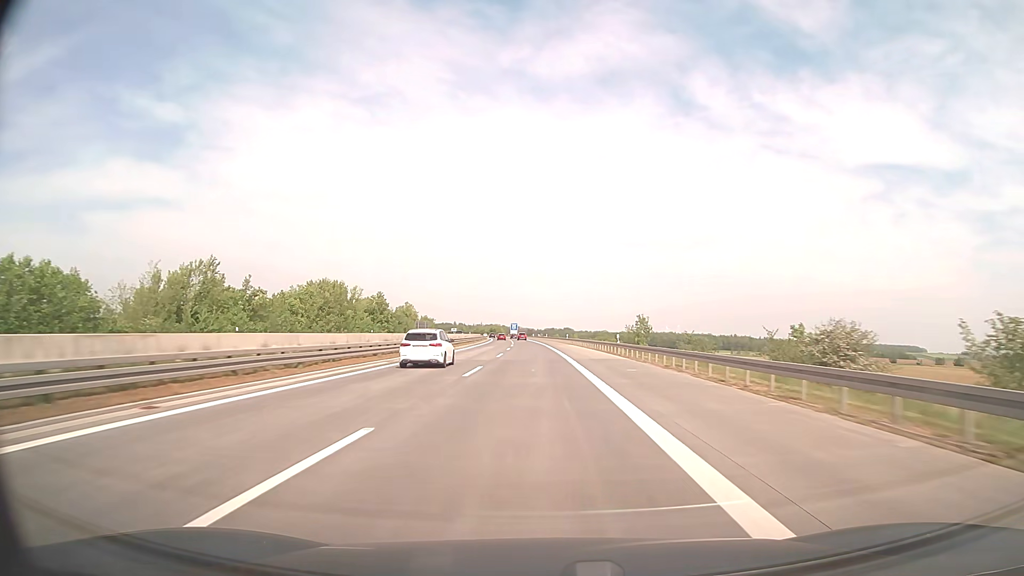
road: motorway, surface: asphalt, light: Day
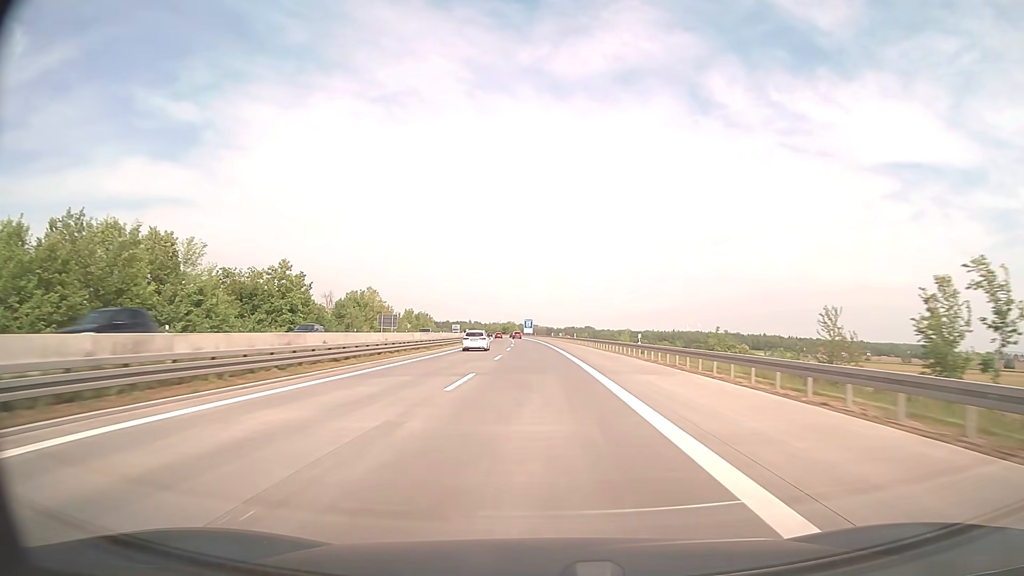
(-0.8, +59.6) m; -2°
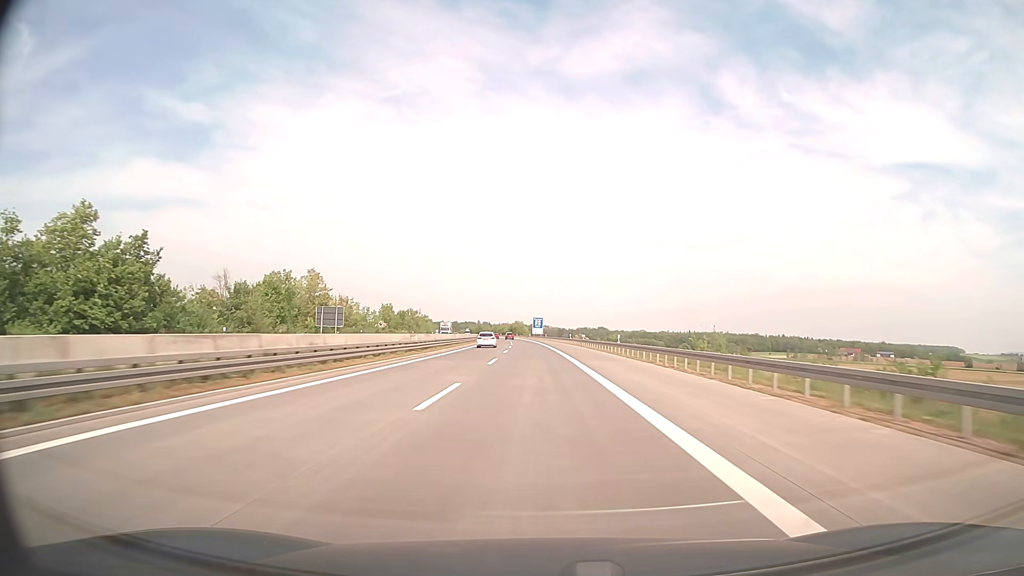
(-0.3, +39.7) m; -1°
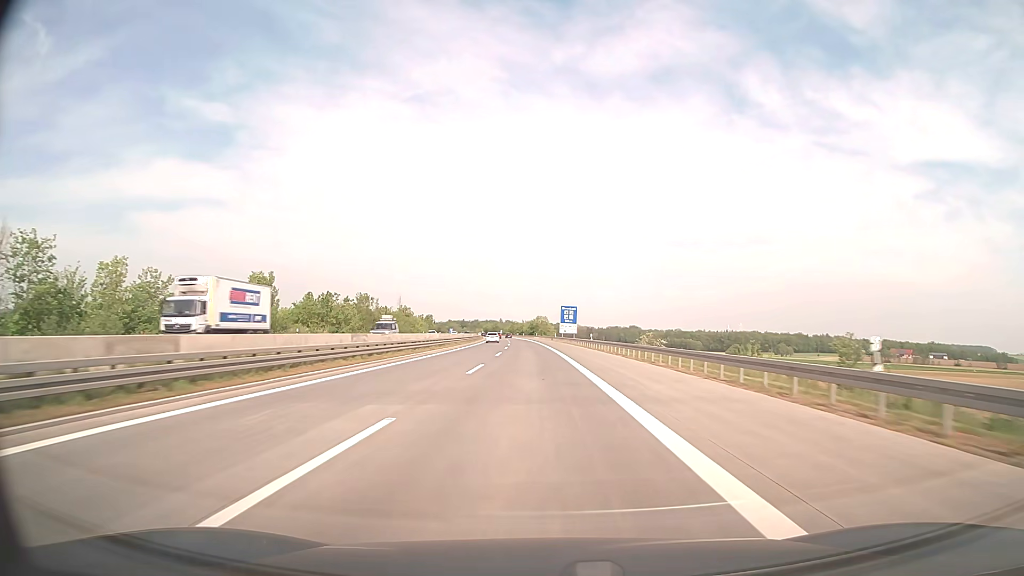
(-1.4, +79.5) m; -2°
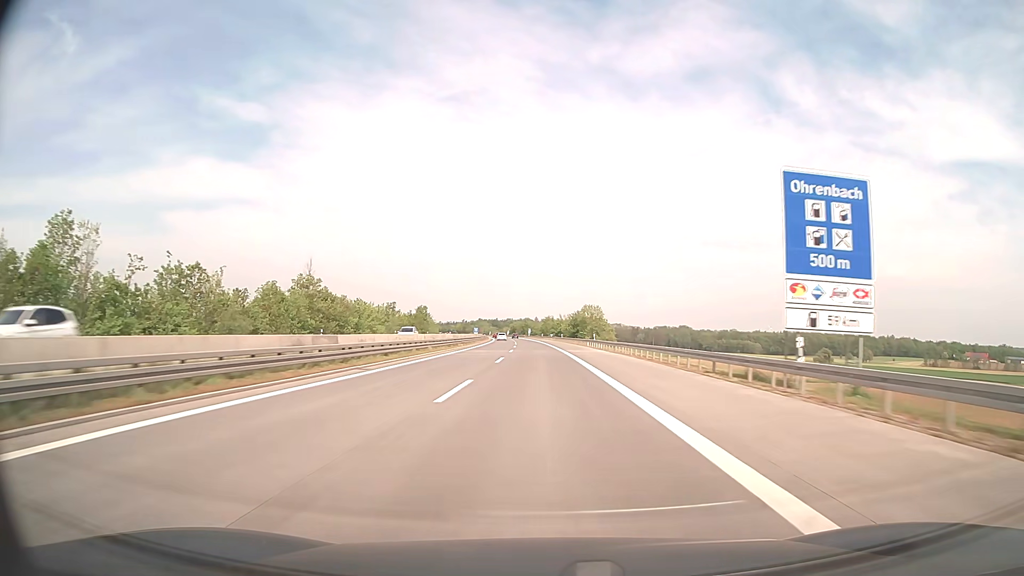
(-2.8, +99.2) m; -3°
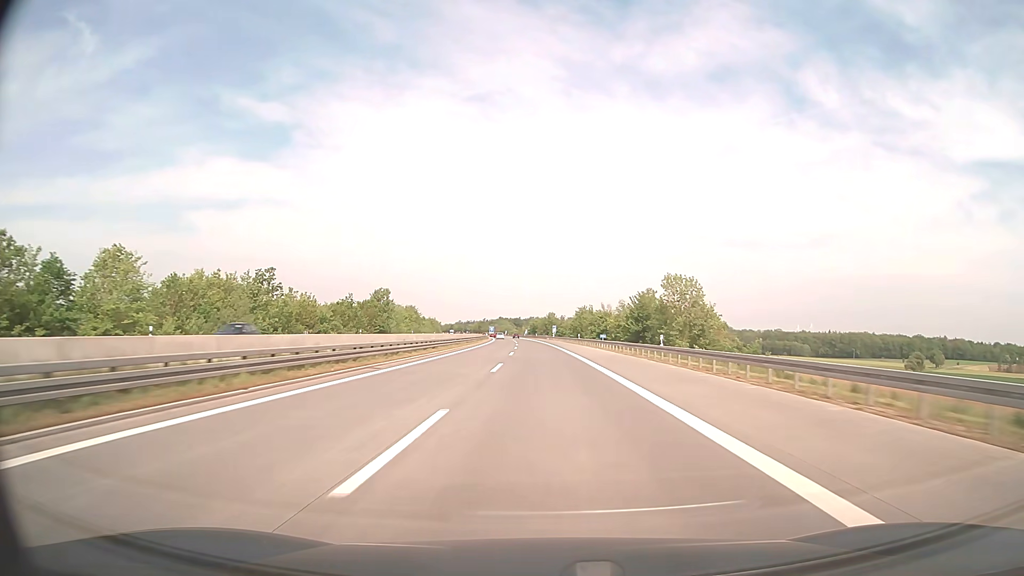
(-1.5, +79.5) m; -2°
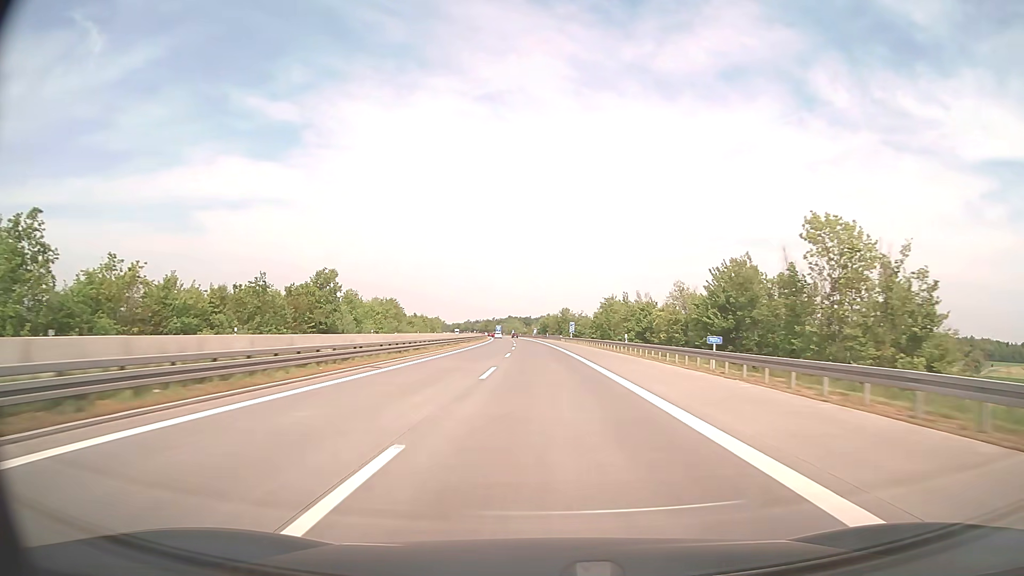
(-0.3, +39.7) m; -1°
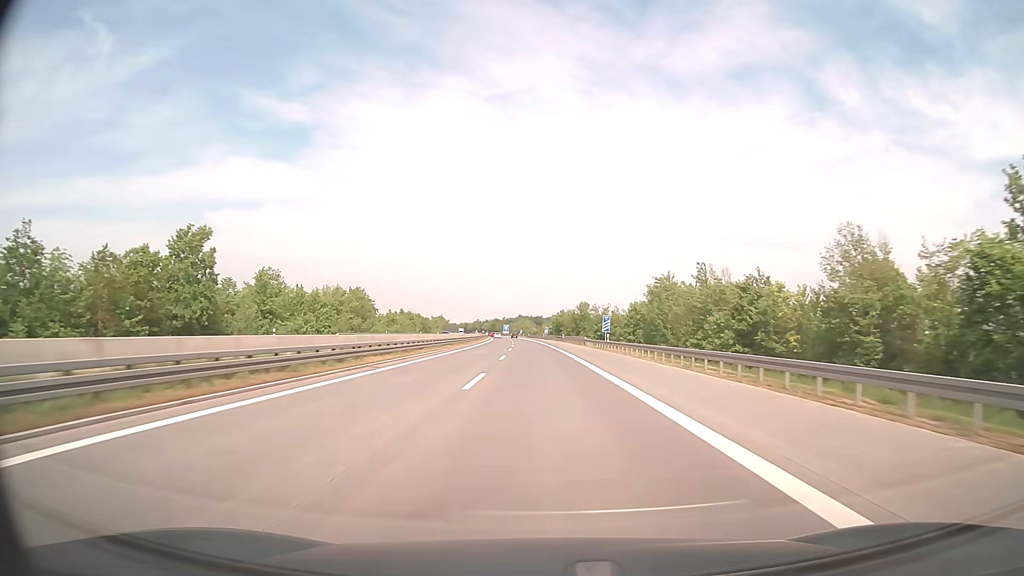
(-0.4, +39.7) m; -1°
(0, +10) (0, +20) (0, +30) (0, +40) (-1, +50) (-1, +60) (-1, +70) (-1, +80) (-2, +90) (-2, +100) m
